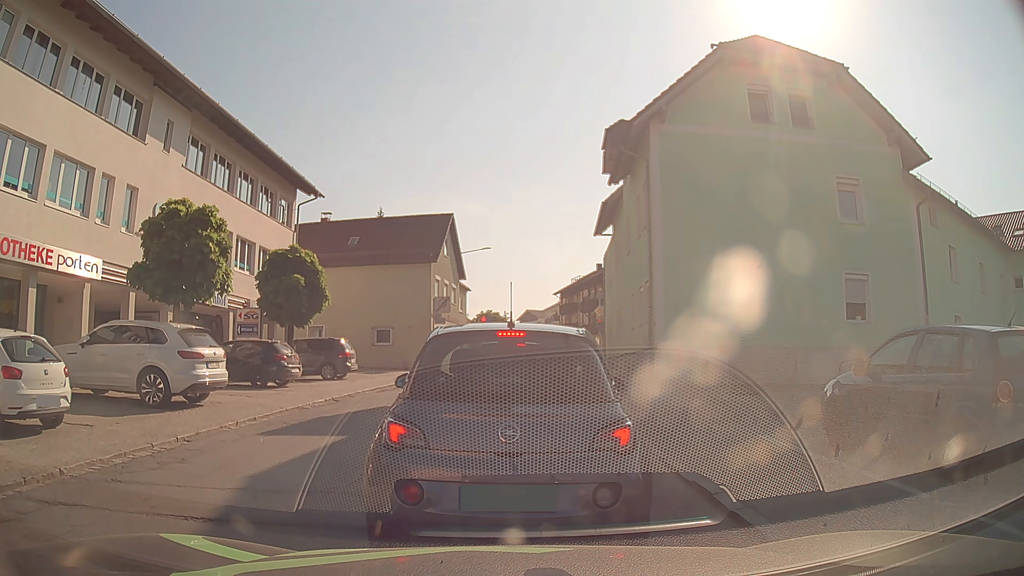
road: secondary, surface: asphalt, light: Day
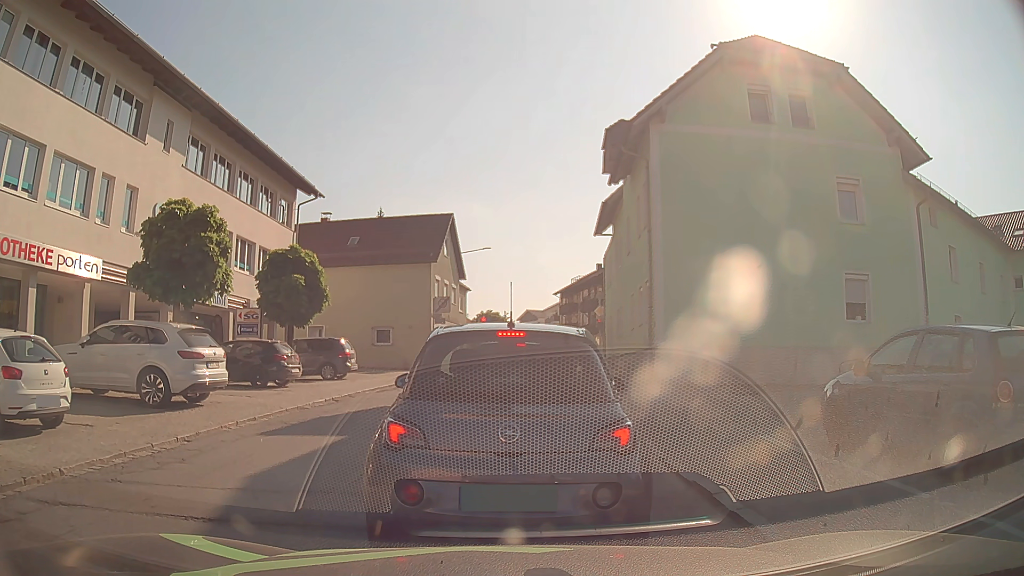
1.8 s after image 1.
(0.0, 0.0) m; 0°
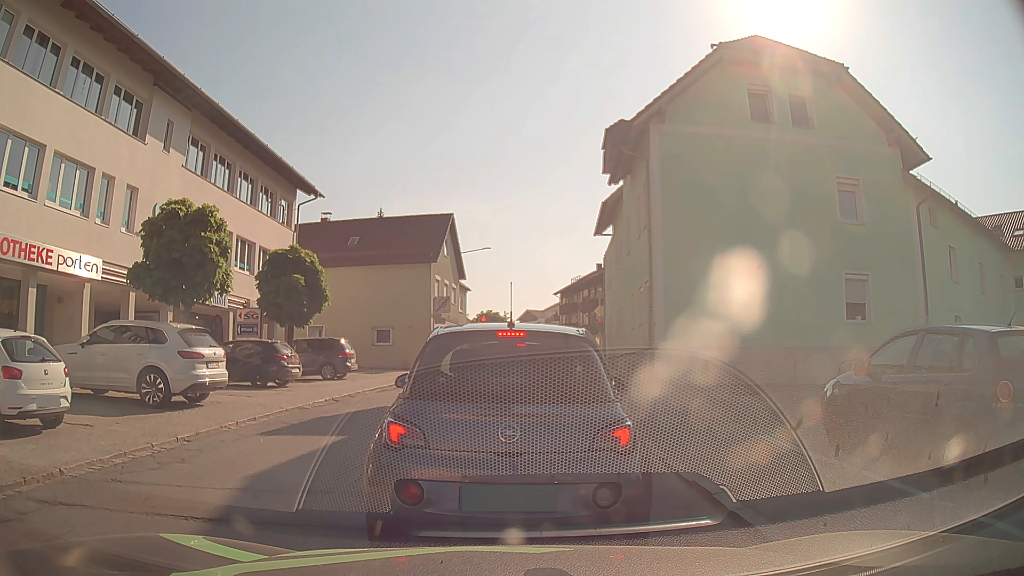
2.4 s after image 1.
(0.0, 0.0) m; 0°
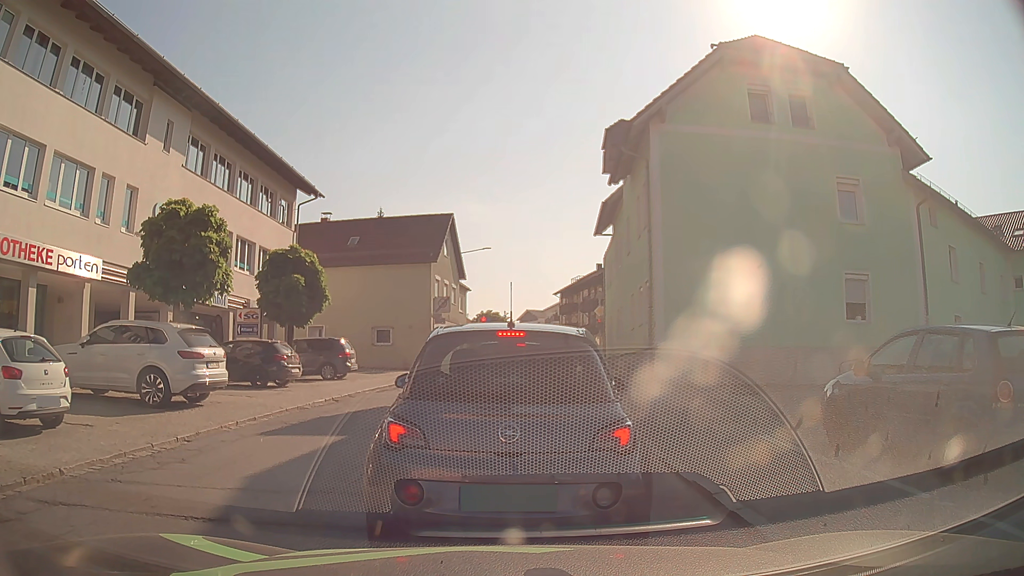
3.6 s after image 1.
(0.0, 0.0) m; 0°
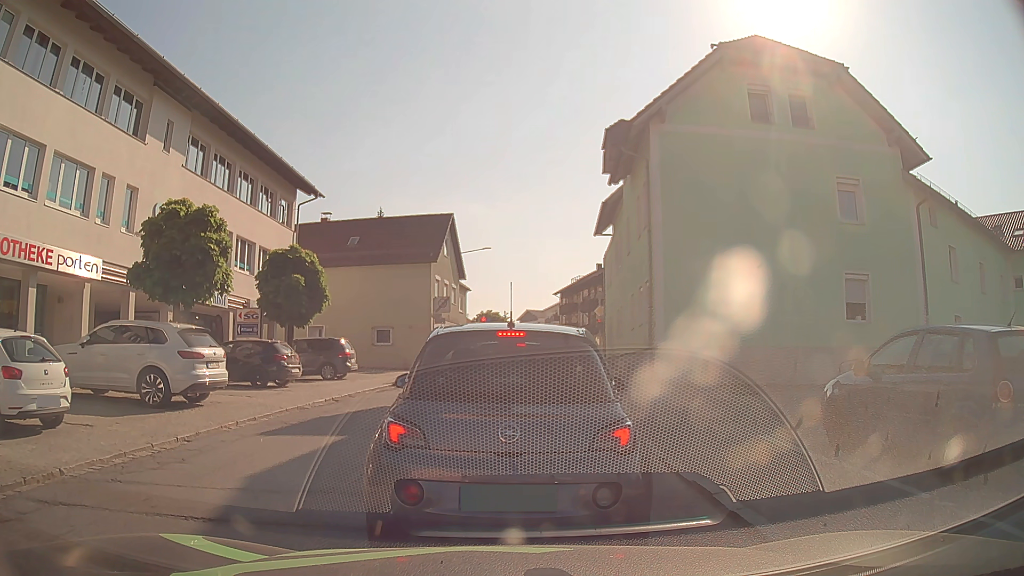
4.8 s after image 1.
(0.0, 0.0) m; 0°
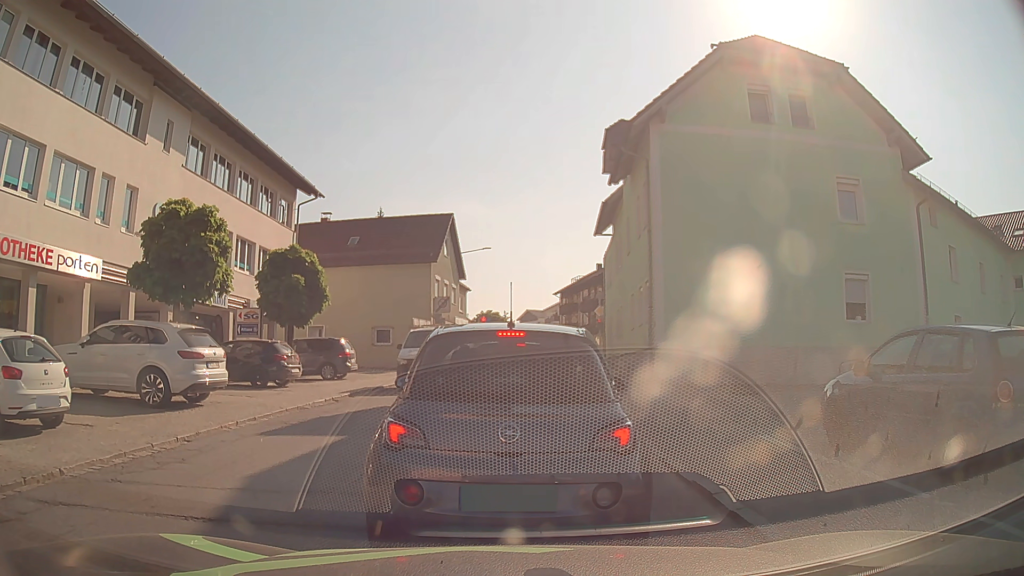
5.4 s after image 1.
(0.0, 0.0) m; 0°
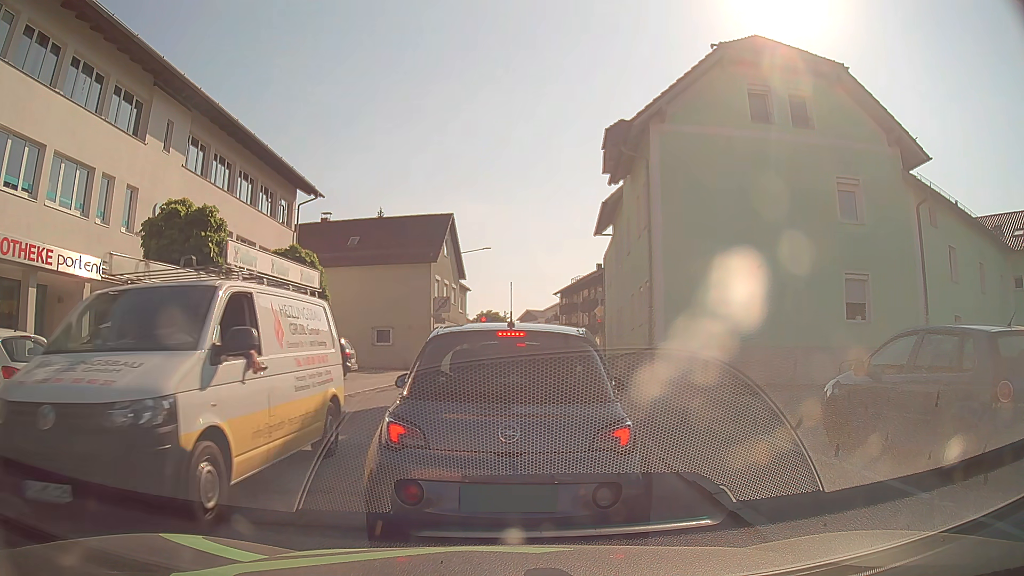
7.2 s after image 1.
(0.0, 0.0) m; 0°
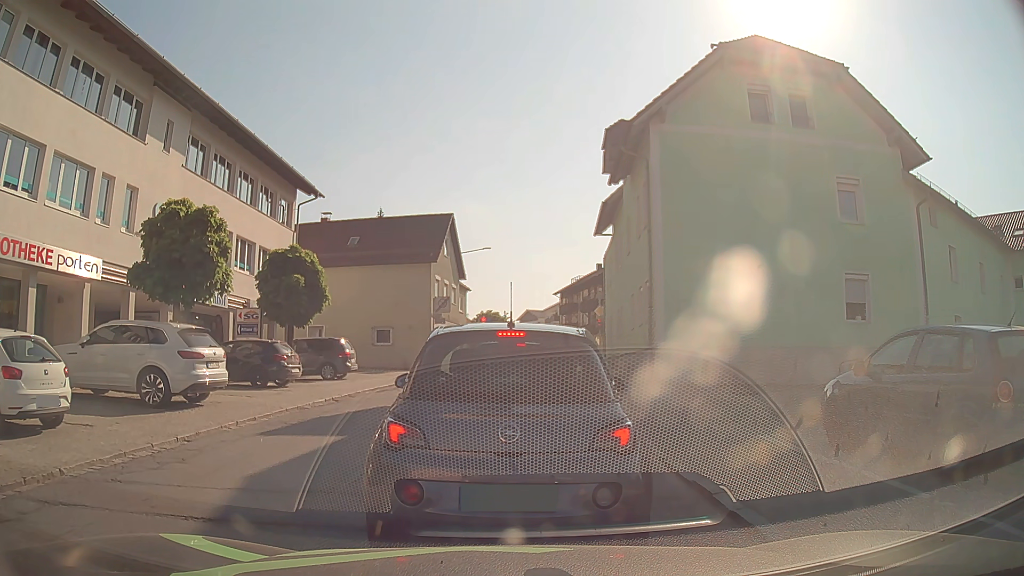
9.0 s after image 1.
(0.0, 0.0) m; 0°
(0, +10) (+1, +20) (+2, +30) (+3, +40) (+5, +50) (+6, +60) (+1, +68) (-9, +69) (-19, +69) (-29, +68) m
